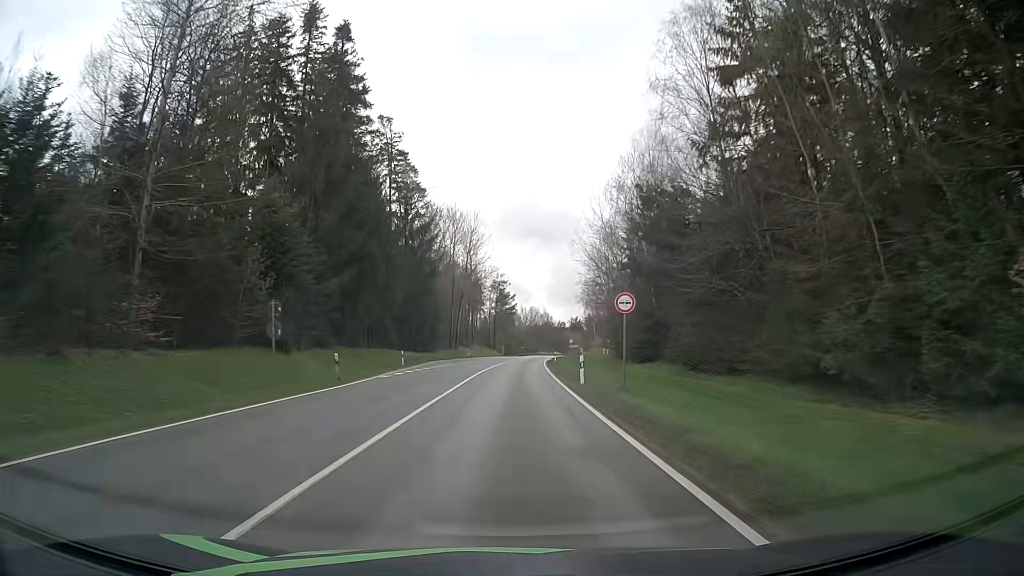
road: secondary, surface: asphalt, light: Day
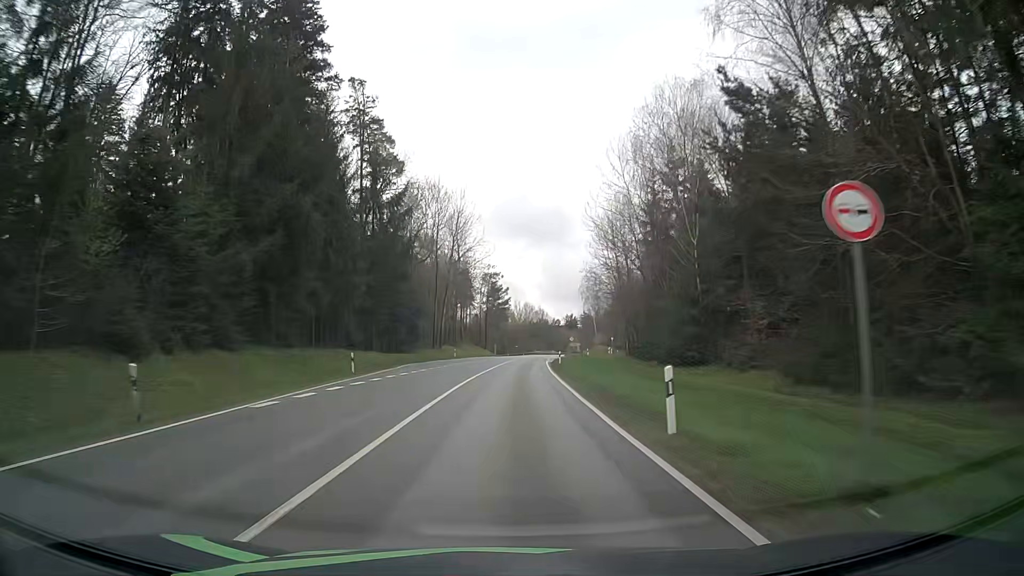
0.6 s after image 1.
(+0.1, +14.1) m; +1°
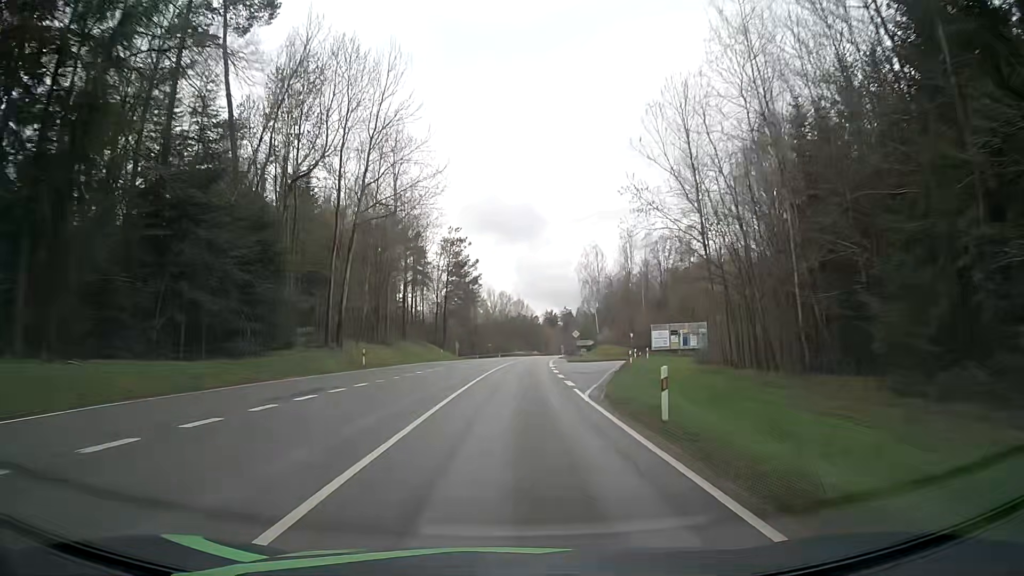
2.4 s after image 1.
(+0.7, +42.5) m; +2°
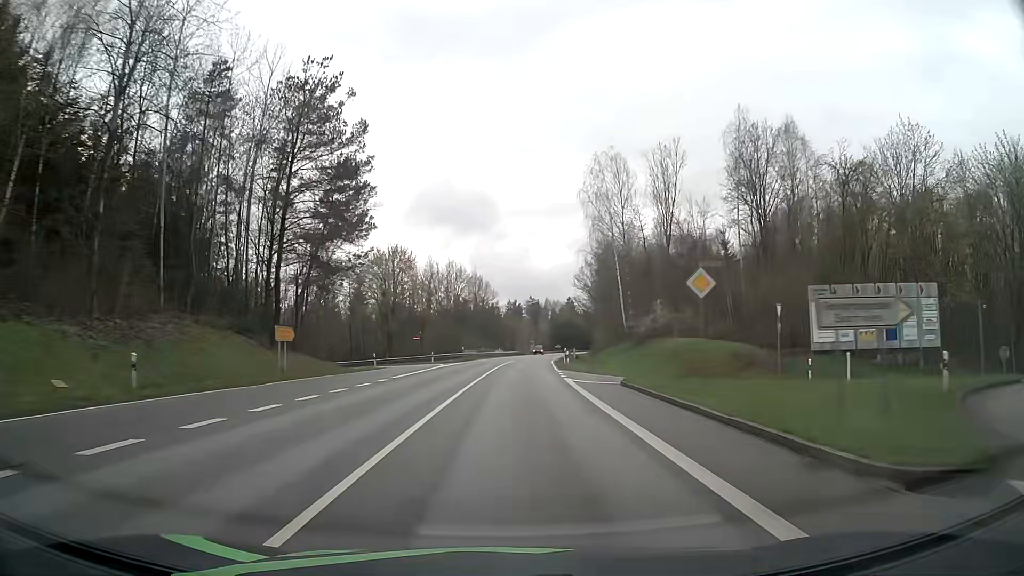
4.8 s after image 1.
(+1.6, +56.9) m; +3°
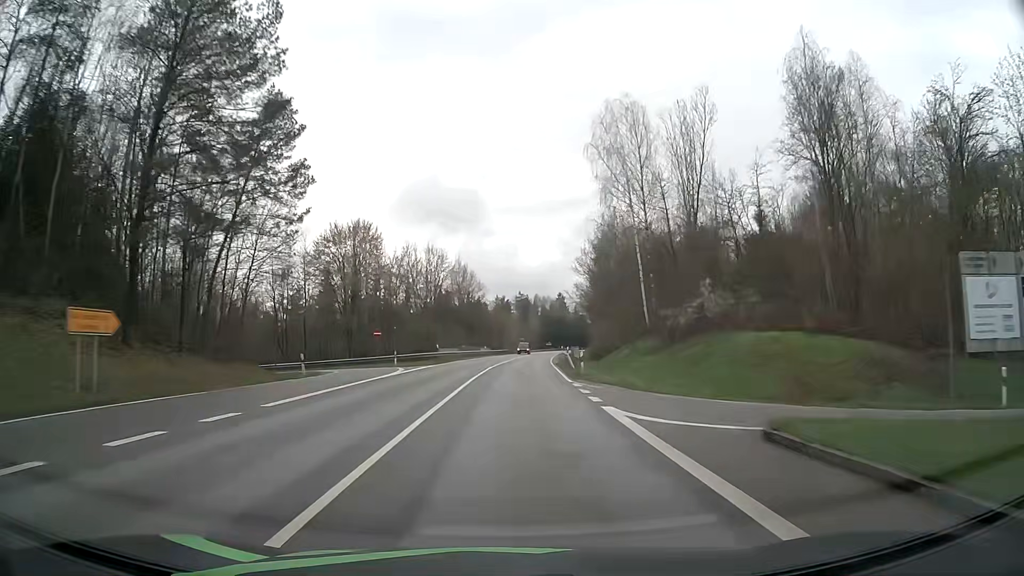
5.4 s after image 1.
(+0.2, +14.3) m; +1°
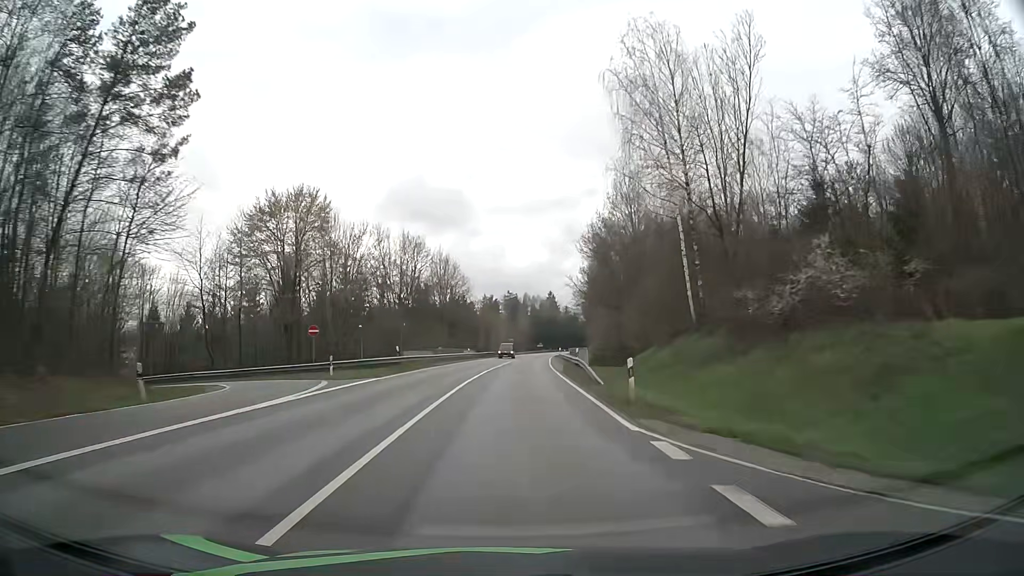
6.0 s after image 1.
(+0.1, +14.3) m; +1°
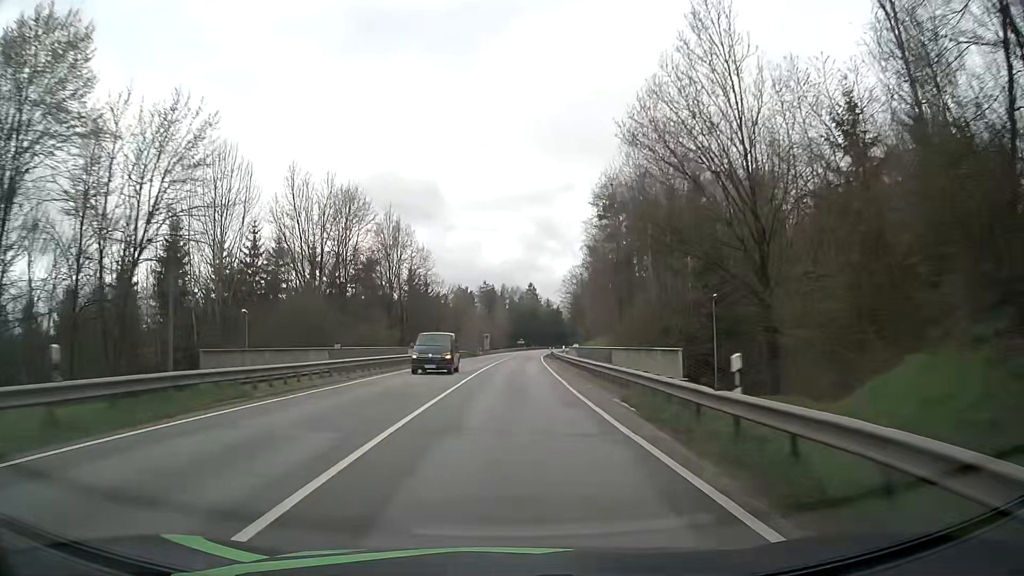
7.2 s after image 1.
(+0.4, +28.6) m; +2°
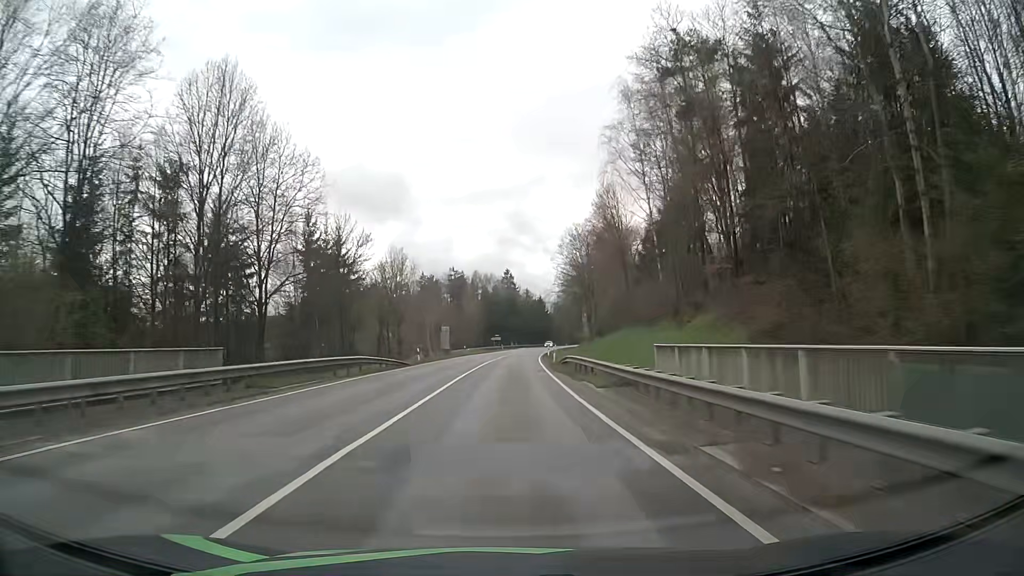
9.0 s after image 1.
(+0.8, +42.7) m; +2°
(0, +10) (0, +20) (0, +30) (+1, +40) (+1, +50) (+2, +60) (+2, +70) (+3, +80) (+3, +90) (+4, +100) m
